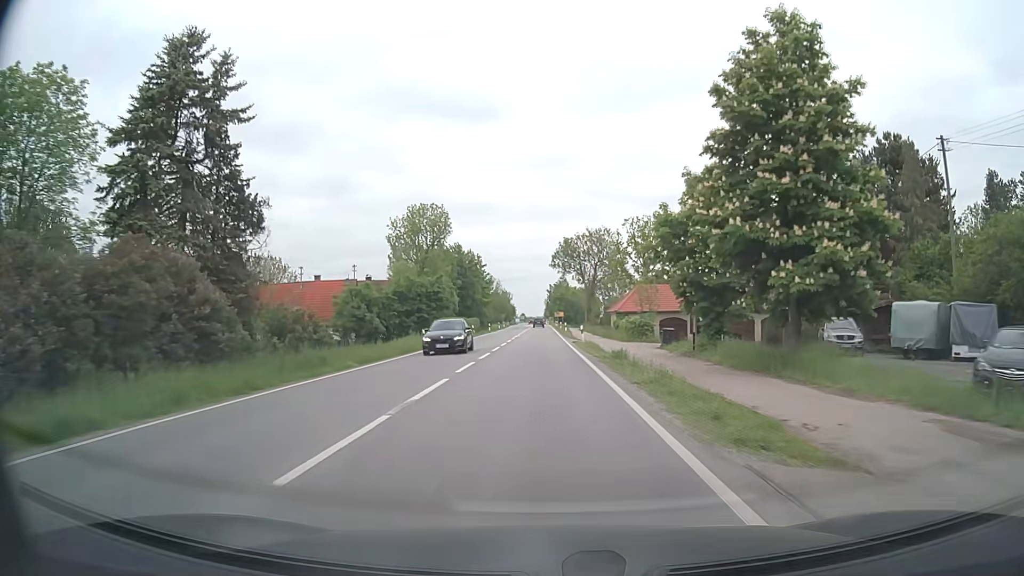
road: secondary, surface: asphalt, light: Day
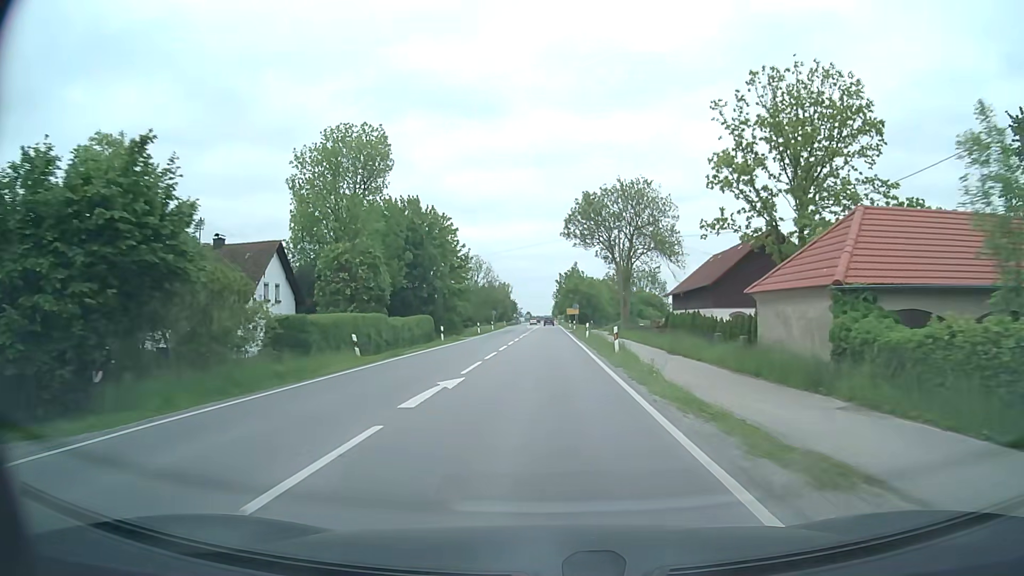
(-0.4, +43.1) m; -1°
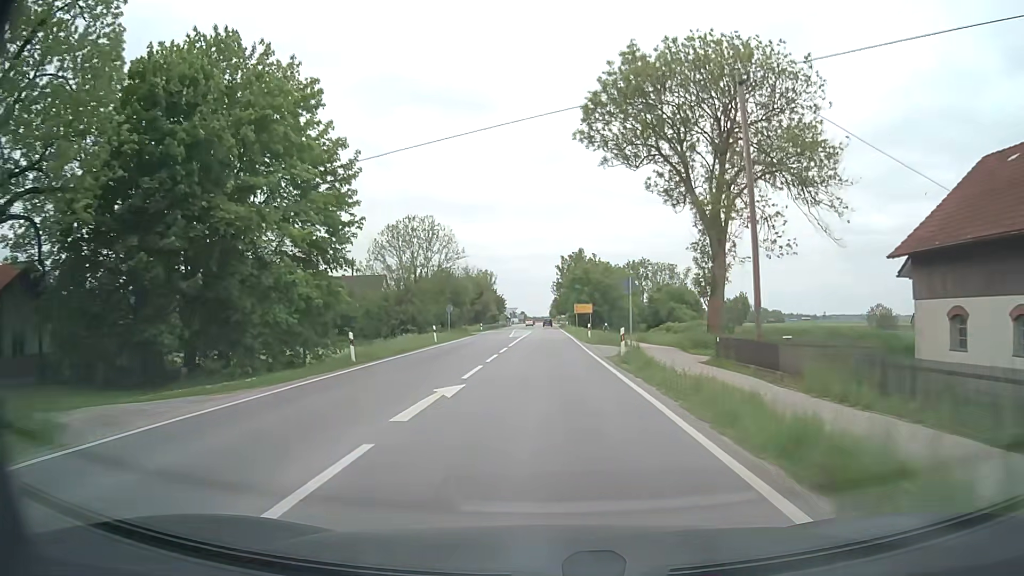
(+0.2, +43.4) m; +1°
(0, +10) (0, +20) (0, +30) (0, +40) (0, +50) (0, +60) (0, +70) (0, +80) (0, +90) (0, +100) m
